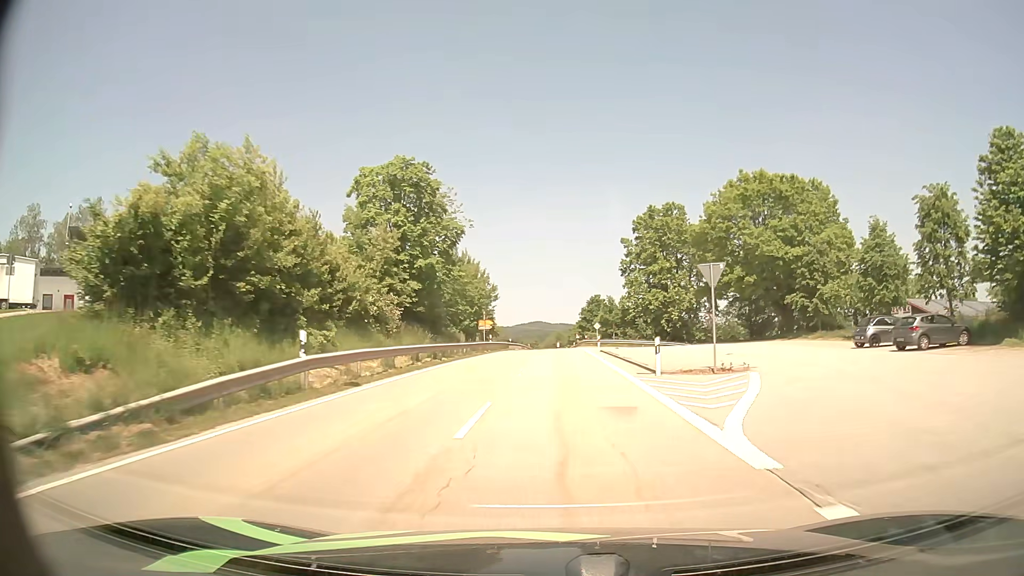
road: secondary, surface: asphalt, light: Day
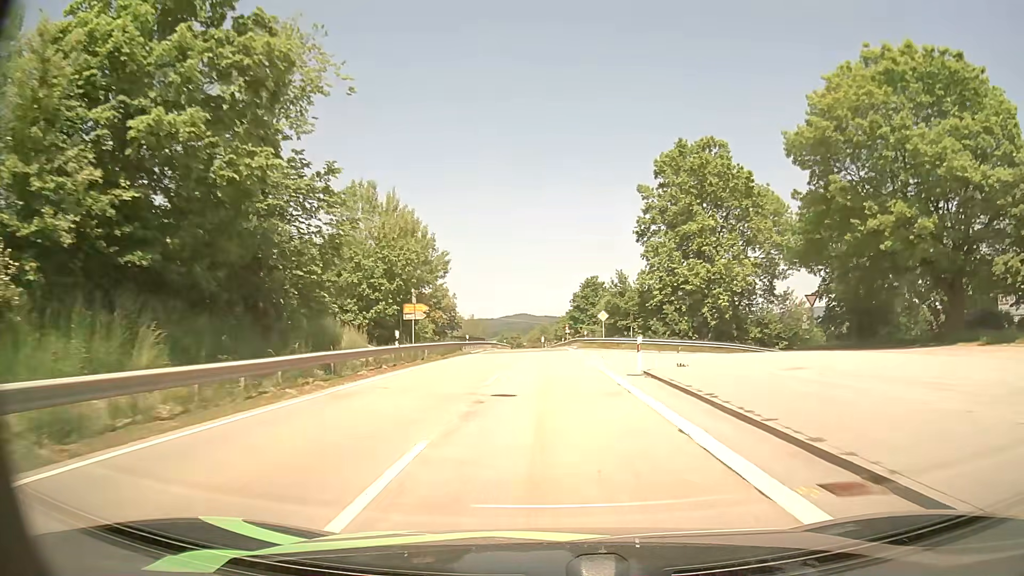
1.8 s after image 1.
(+0.5, +29.6) m; +1°
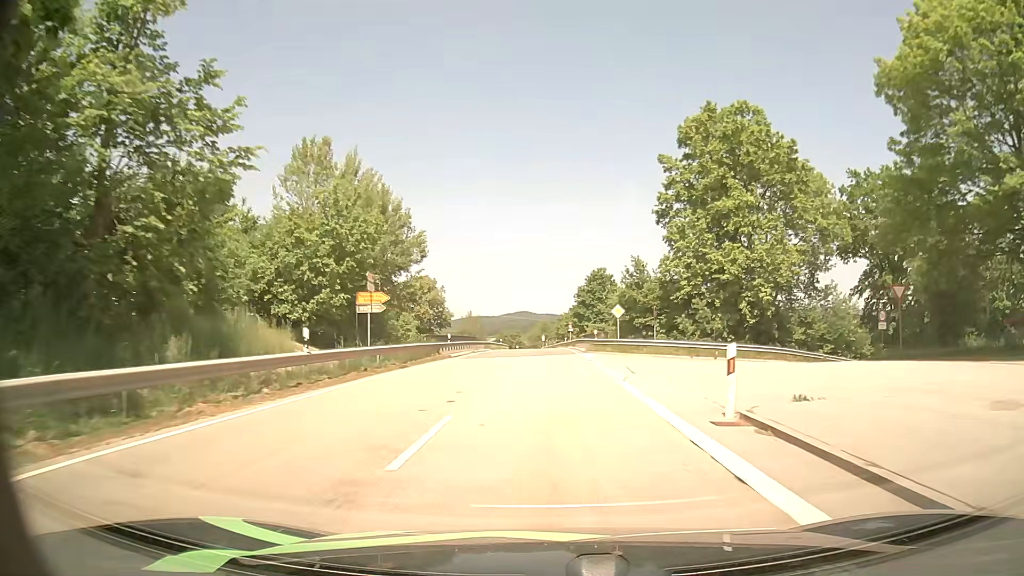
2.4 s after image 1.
(0.0, +10.3) m; 0°
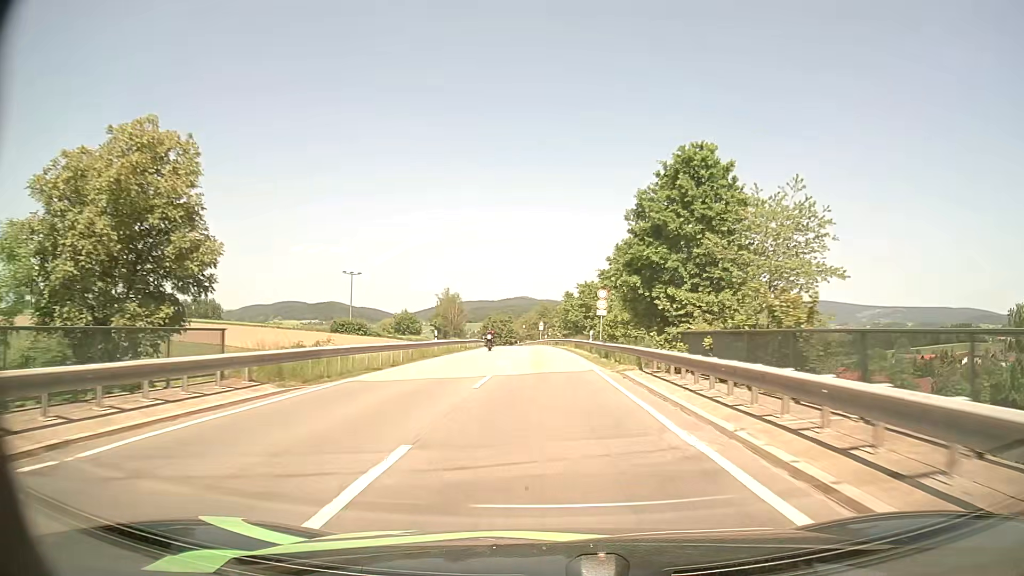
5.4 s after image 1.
(-0.1, +53.4) m; 0°
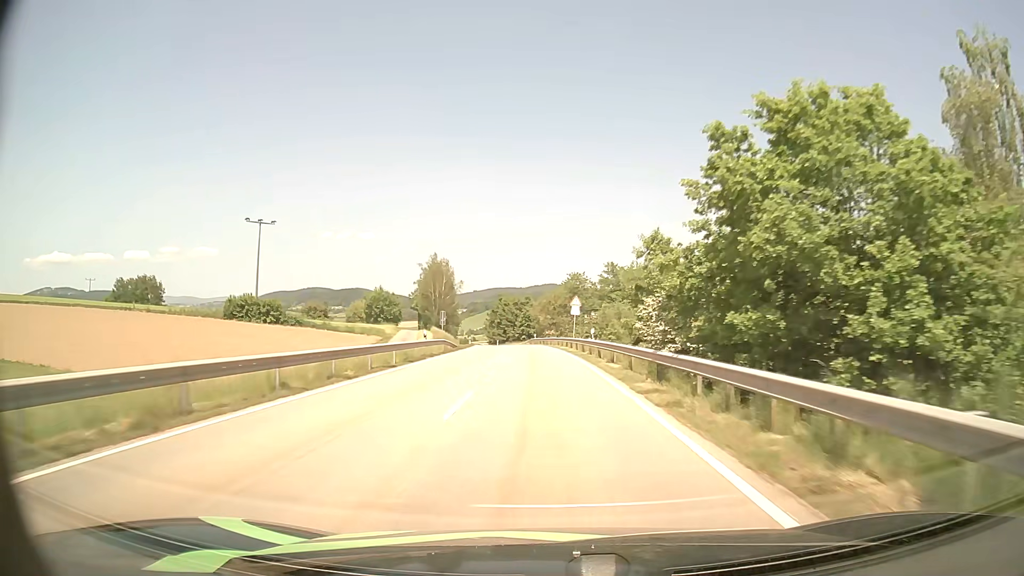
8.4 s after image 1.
(-1.0, +56.6) m; -2°
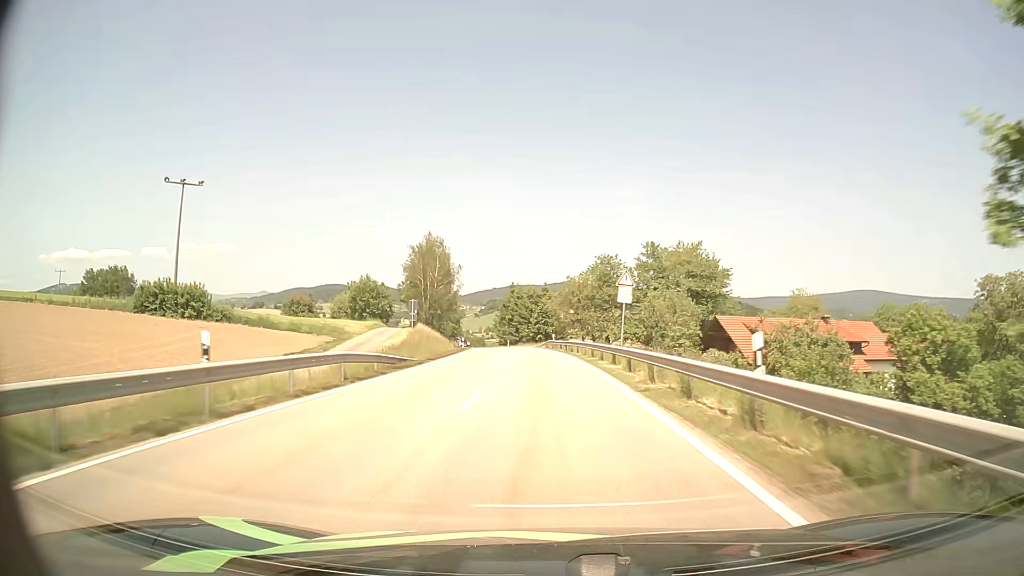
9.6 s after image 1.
(-0.3, +23.7) m; -2°
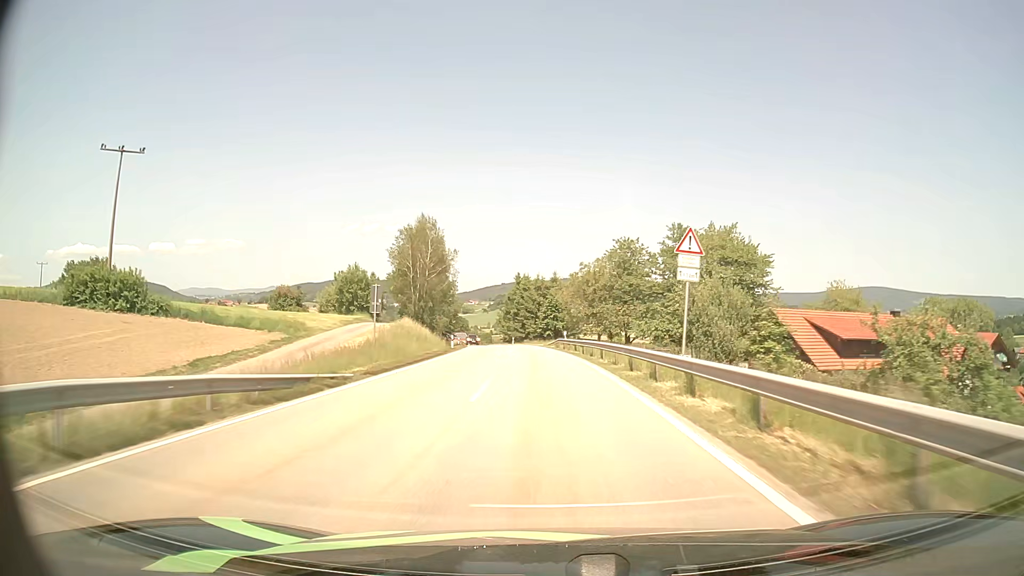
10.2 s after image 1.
(-0.1, +12.1) m; -1°
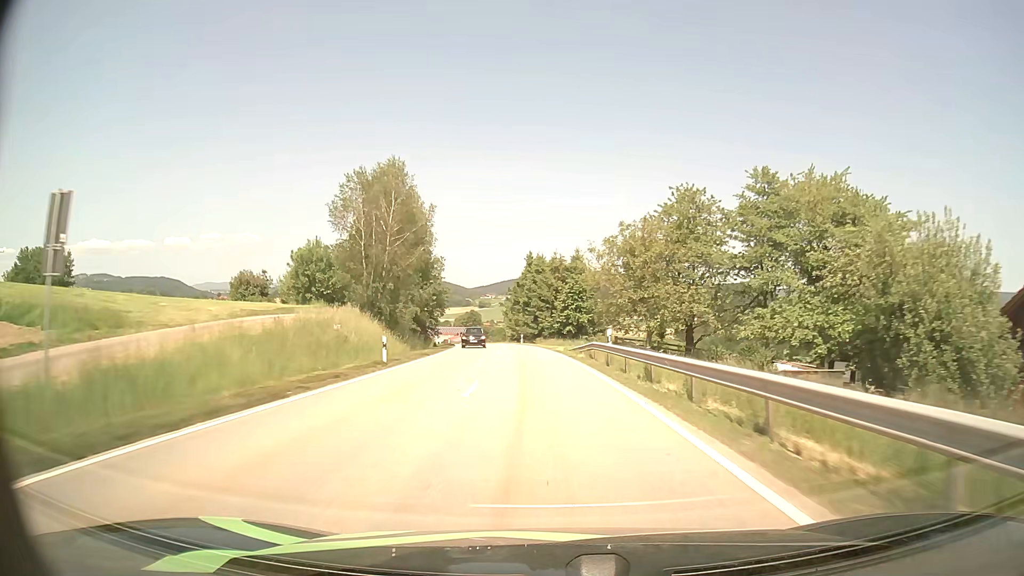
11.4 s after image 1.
(-0.3, +24.6) m; -1°
(0, +10) (0, +20) (-1, +30) (-1, +40) (-2, +50) (-3, +60) (-4, +70) (-6, +80) (-8, +89) (-10, +99) m
